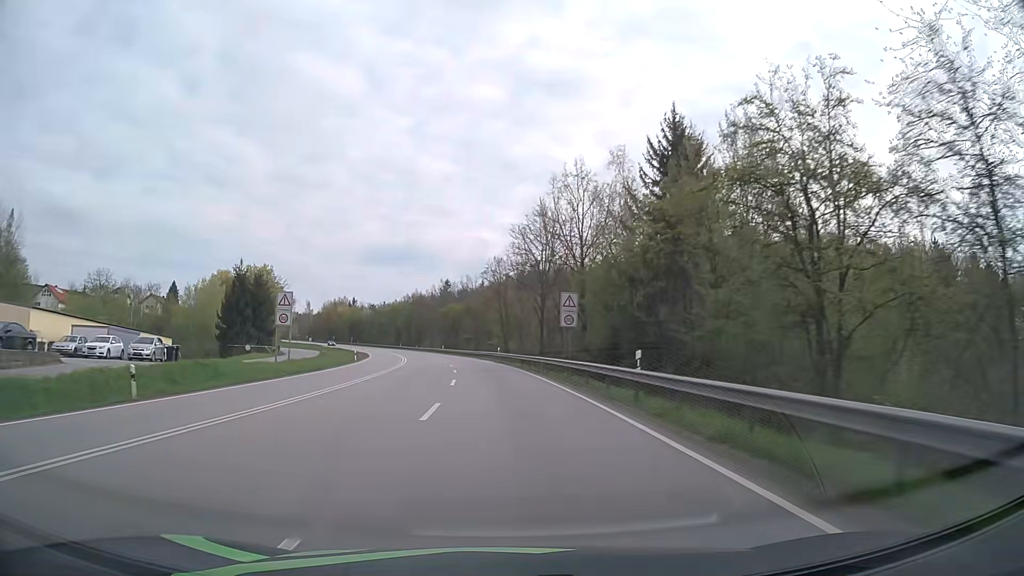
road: primary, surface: asphalt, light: Day
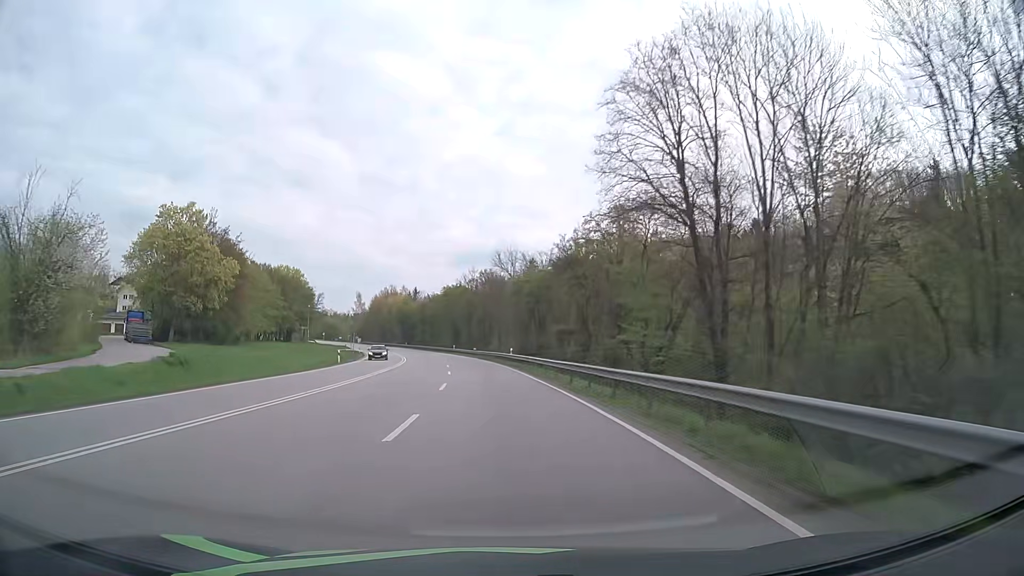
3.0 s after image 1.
(-3.6, +62.4) m; -7°
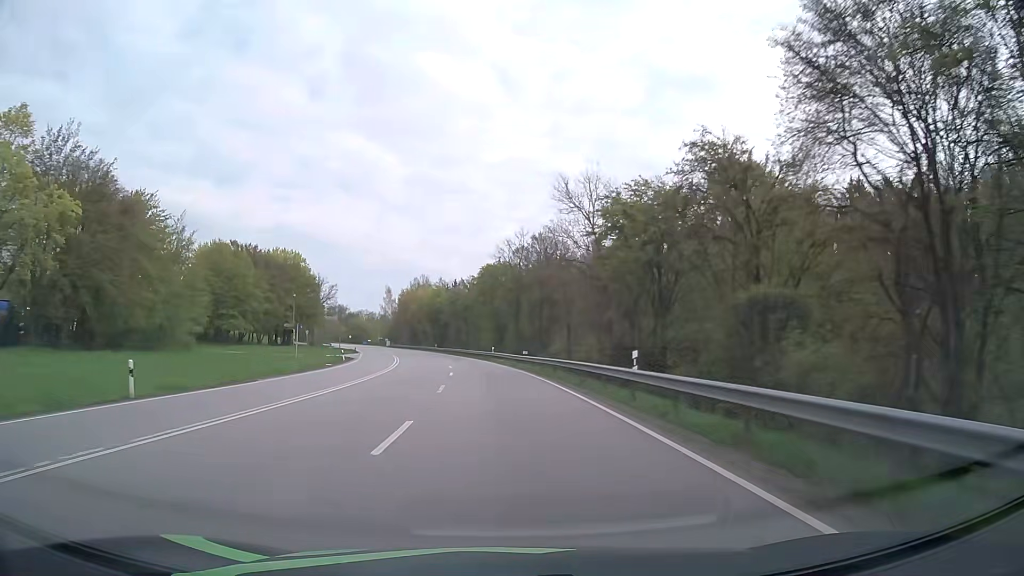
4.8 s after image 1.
(-1.6, +37.5) m; -5°
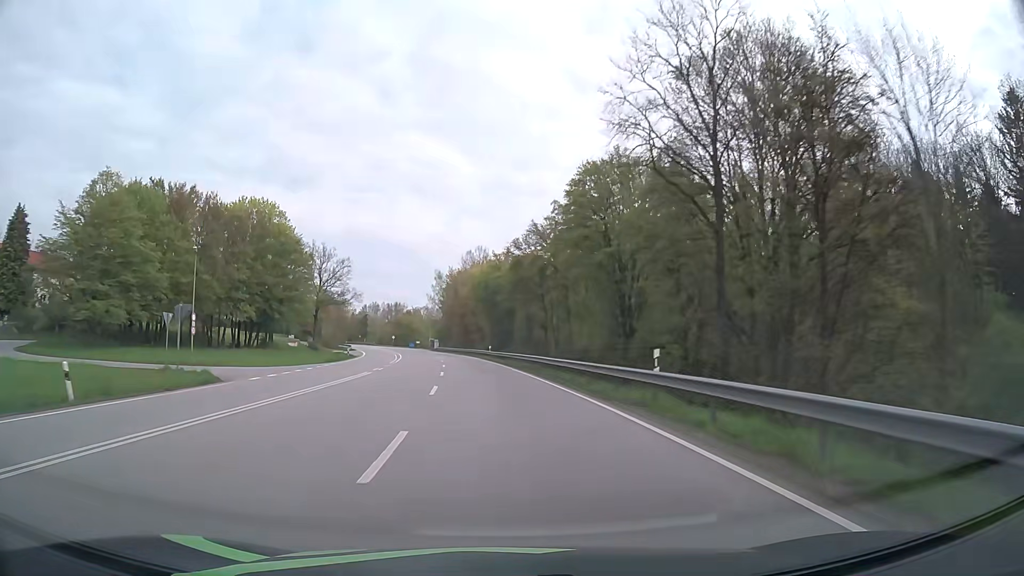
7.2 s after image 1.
(-2.7, +50.0) m; -6°
(0, +10) (0, +20) (-1, +30) (-2, +40) (-3, +50) (-4, +60) (-5, +70) (-7, +80) (-9, +89) (-11, +99) m
